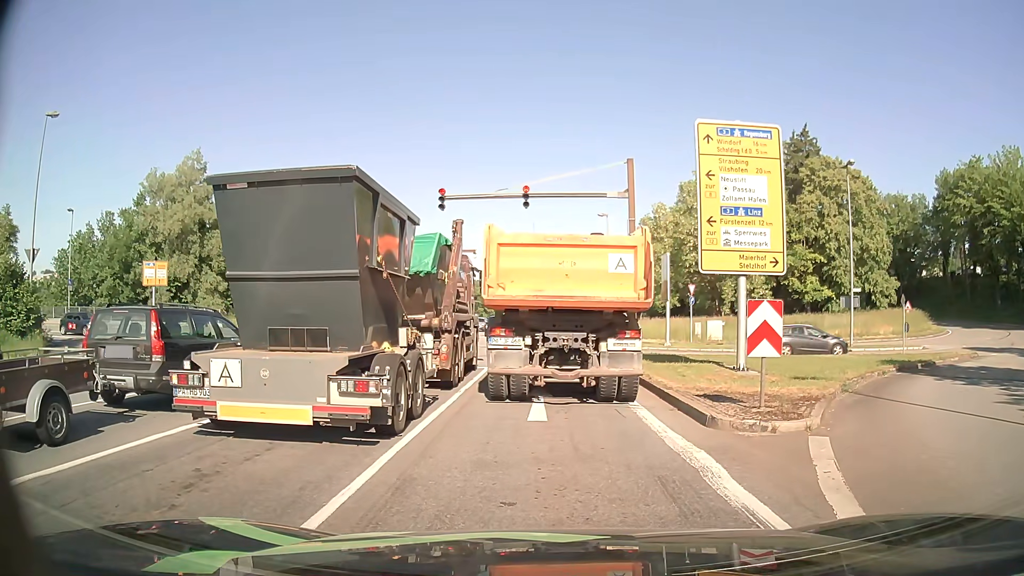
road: primary_link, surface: asphalt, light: Day
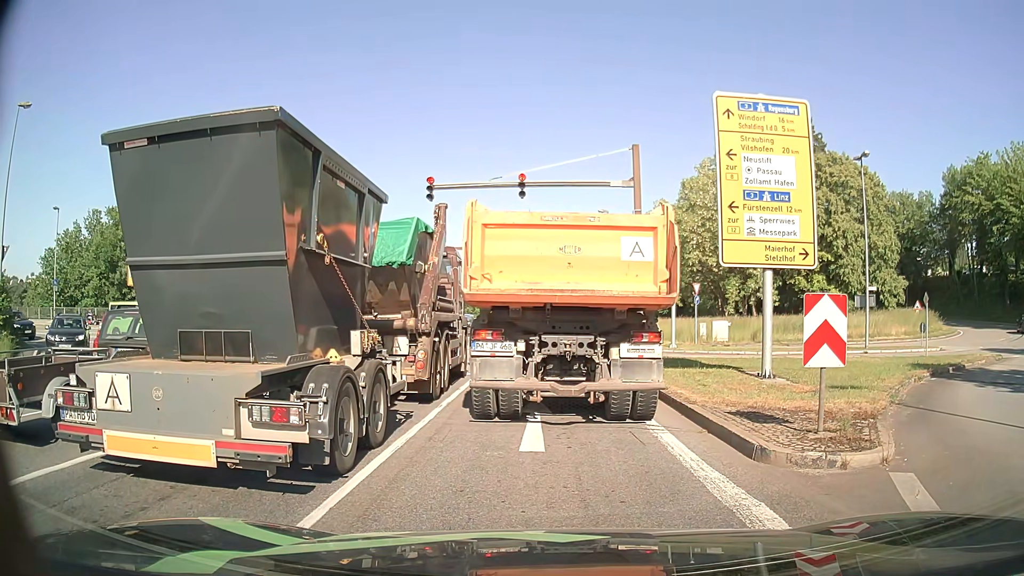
(0.0, +2.1) m; 0°
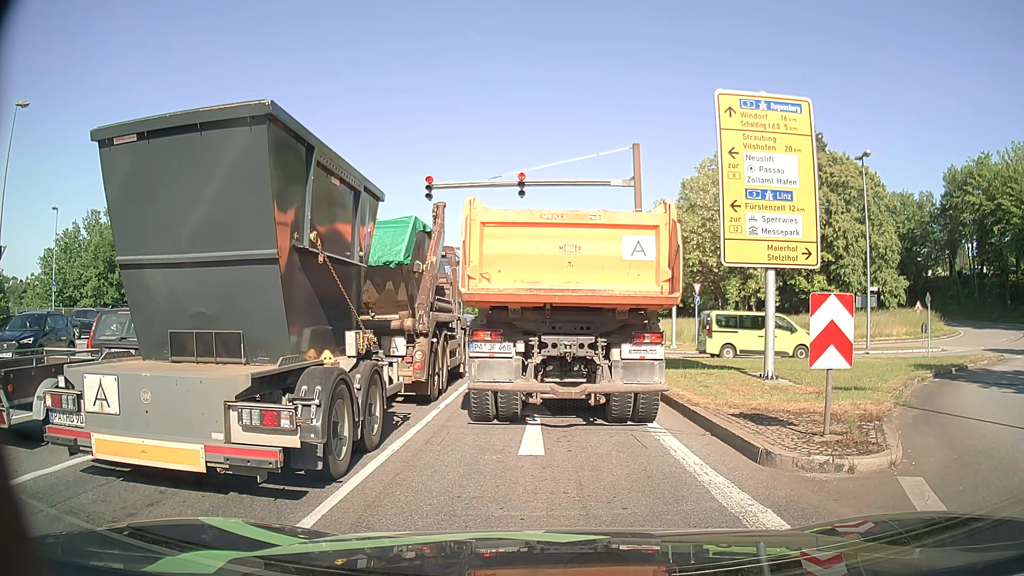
(0.0, +0.3) m; 0°
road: primary
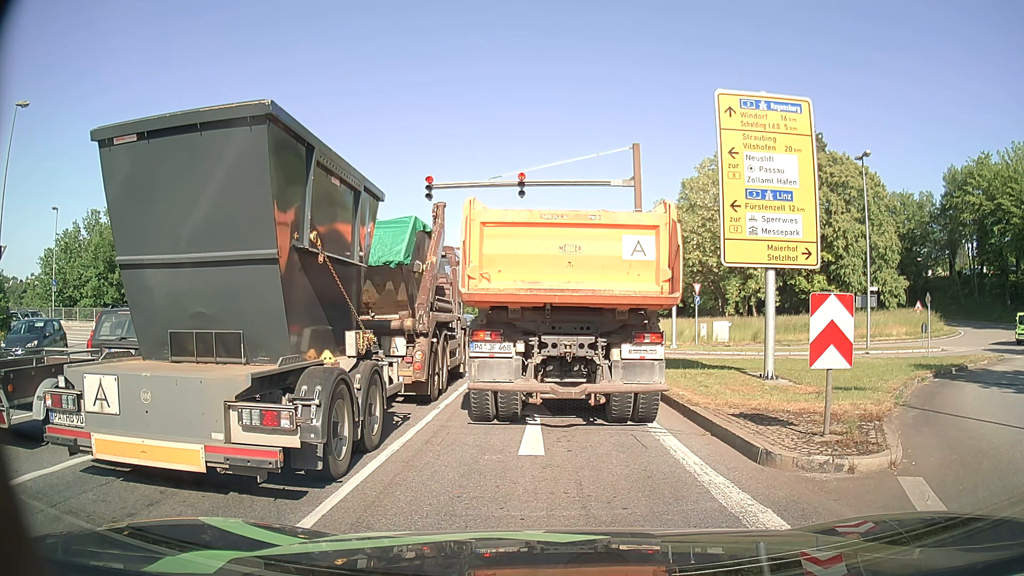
(0.0, 0.0) m; 0°
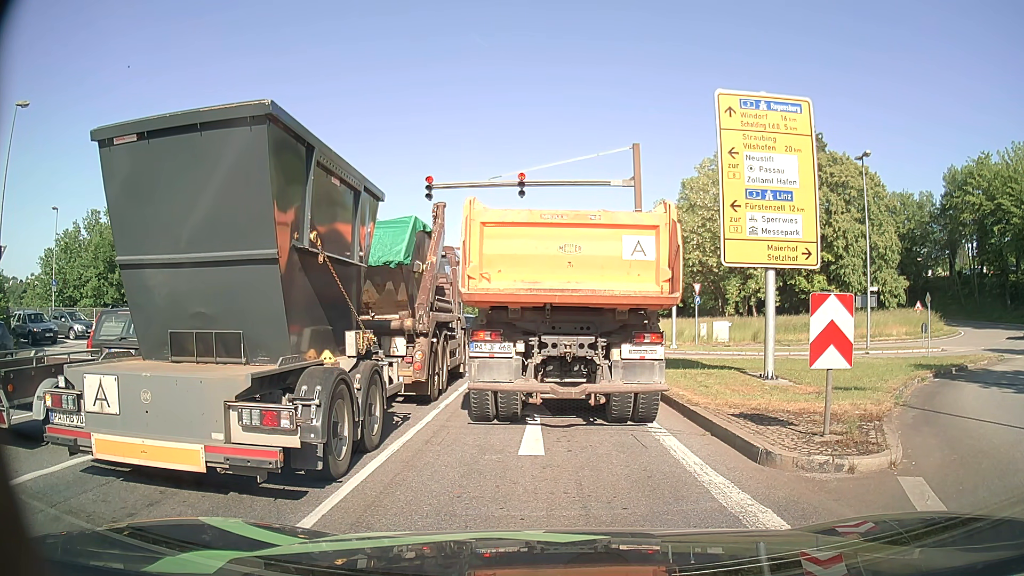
(0.0, 0.0) m; 0°
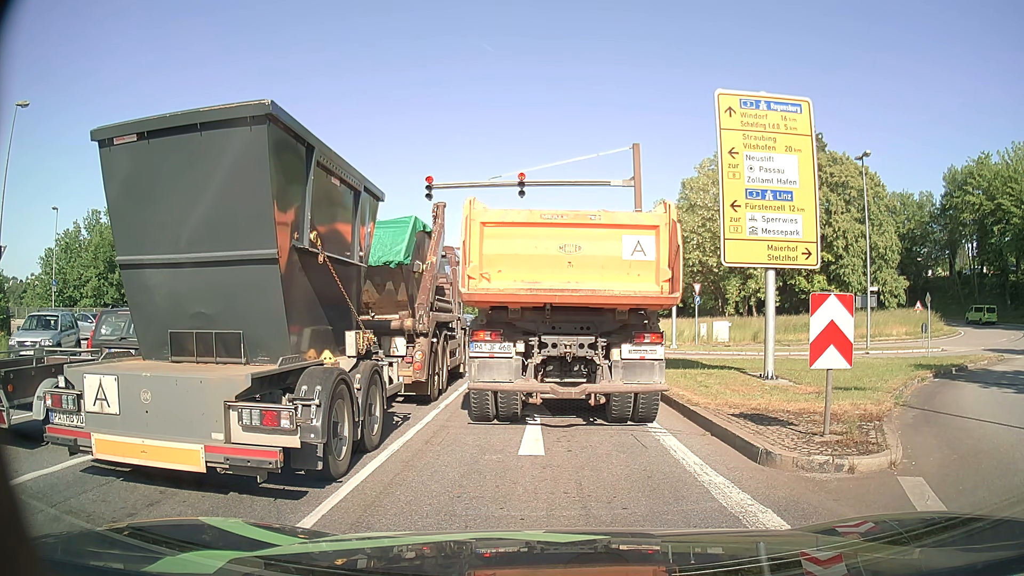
(0.0, 0.0) m; 0°
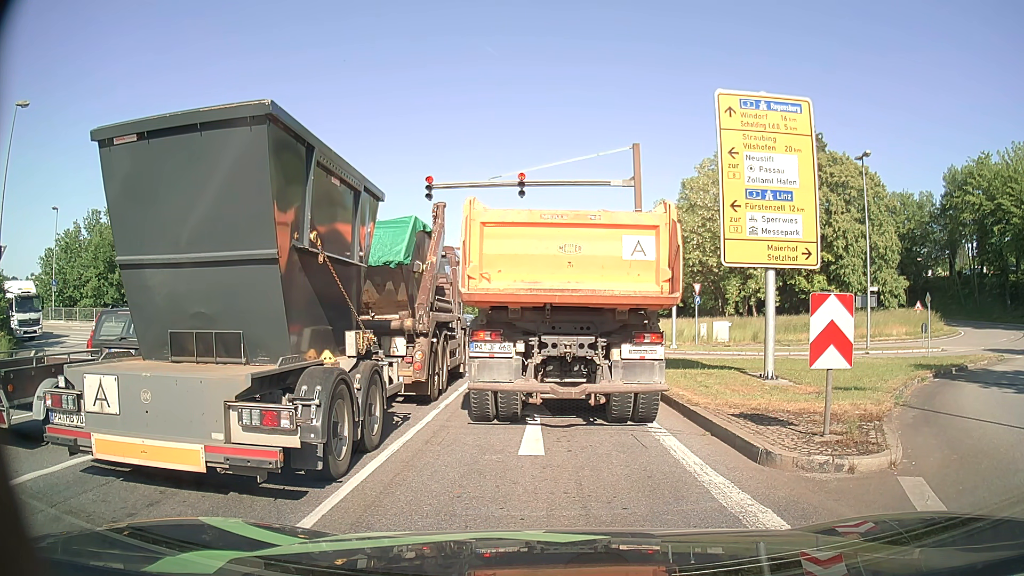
(0.0, 0.0) m; 0°
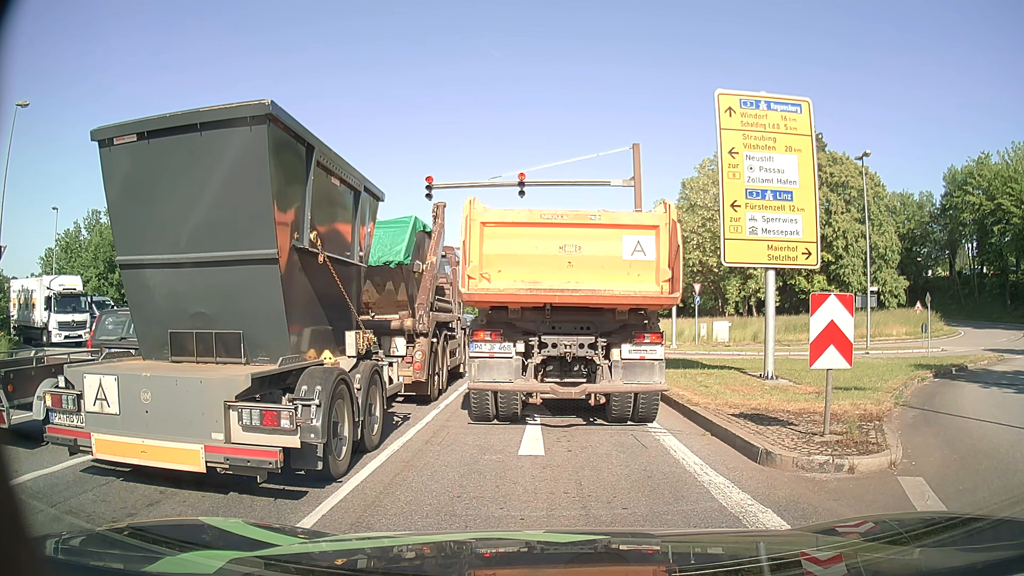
(0.0, 0.0) m; 0°
